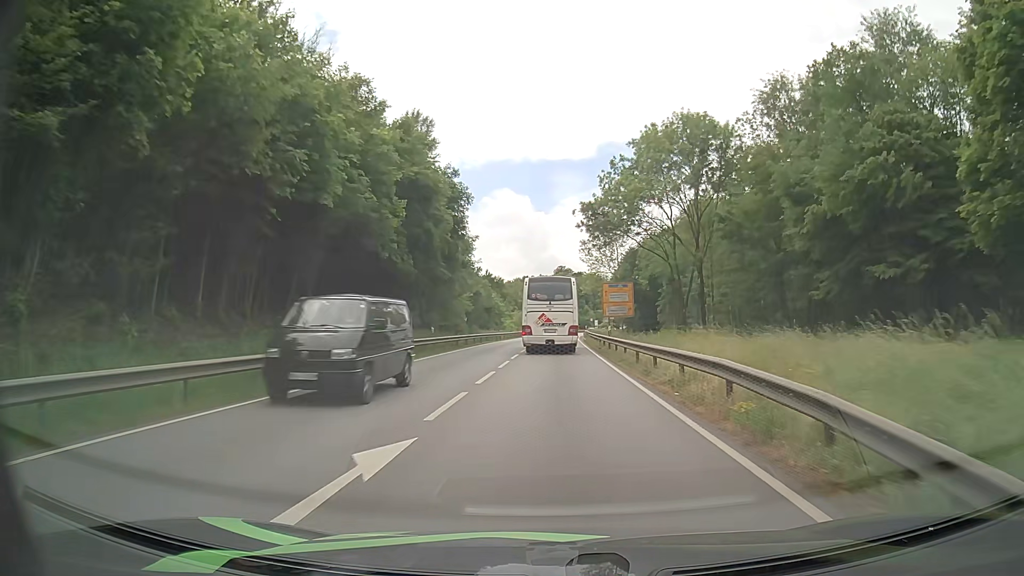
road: primary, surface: asphalt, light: Day
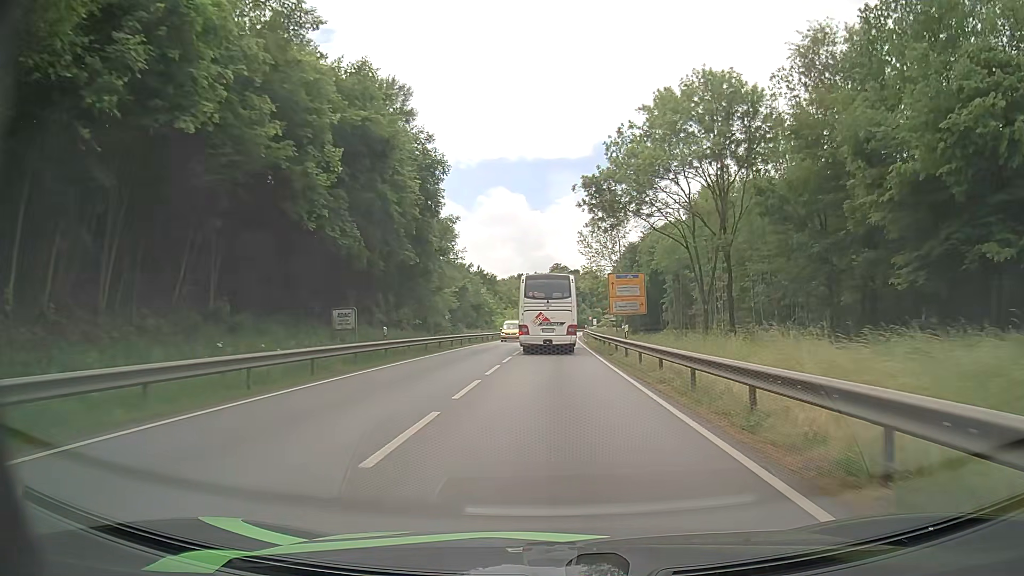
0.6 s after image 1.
(+0.1, +9.4) m; 0°
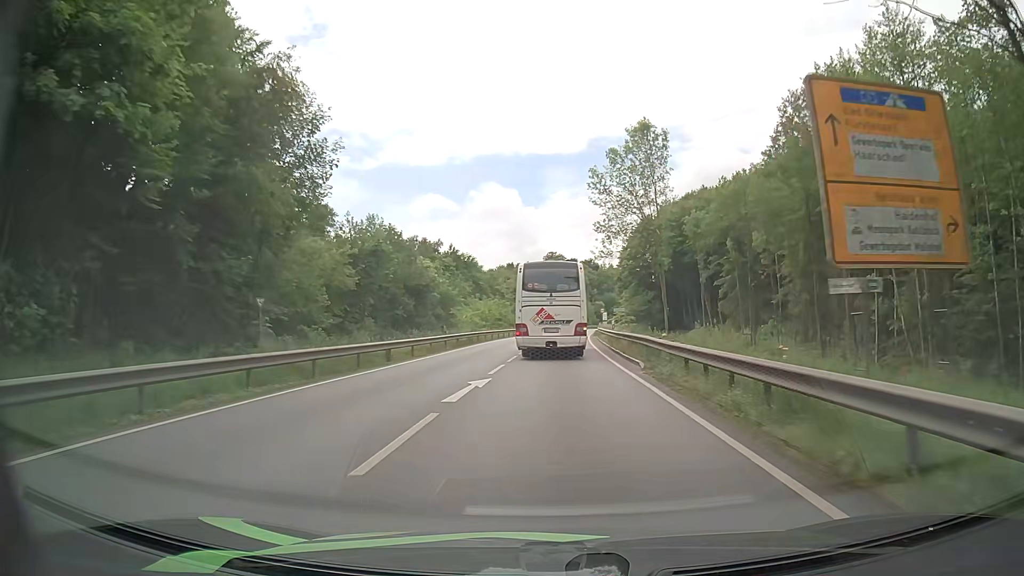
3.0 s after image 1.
(+0.3, +36.3) m; +1°
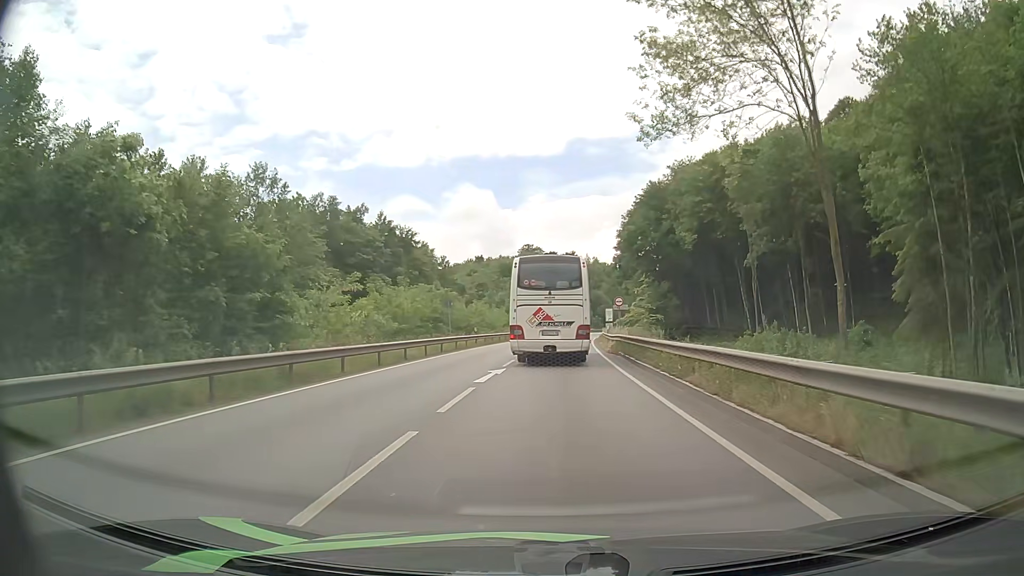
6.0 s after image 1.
(+0.4, +37.3) m; +2°
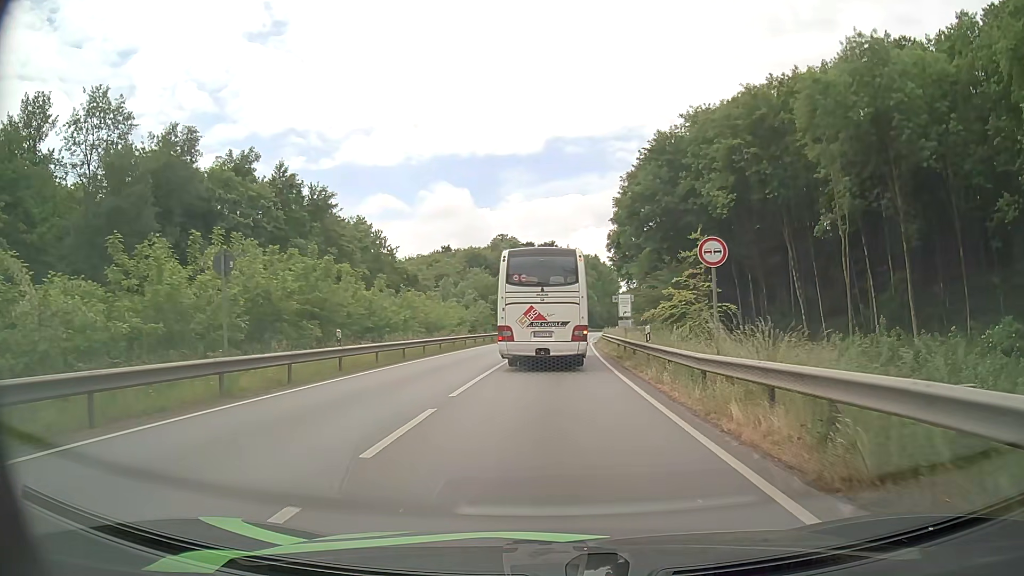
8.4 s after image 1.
(+0.2, +27.4) m; +1°
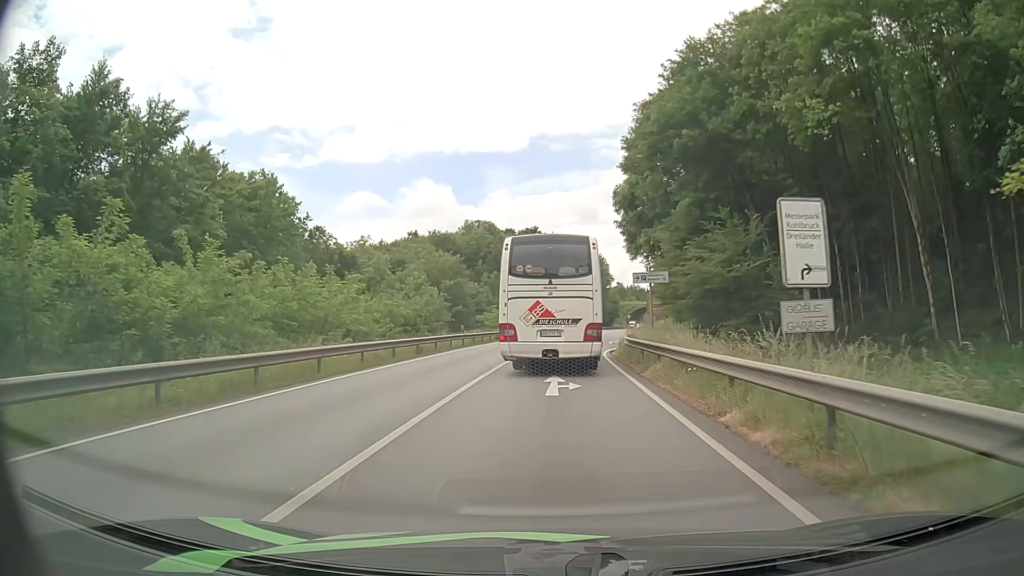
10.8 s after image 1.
(+0.2, +26.0) m; +1°
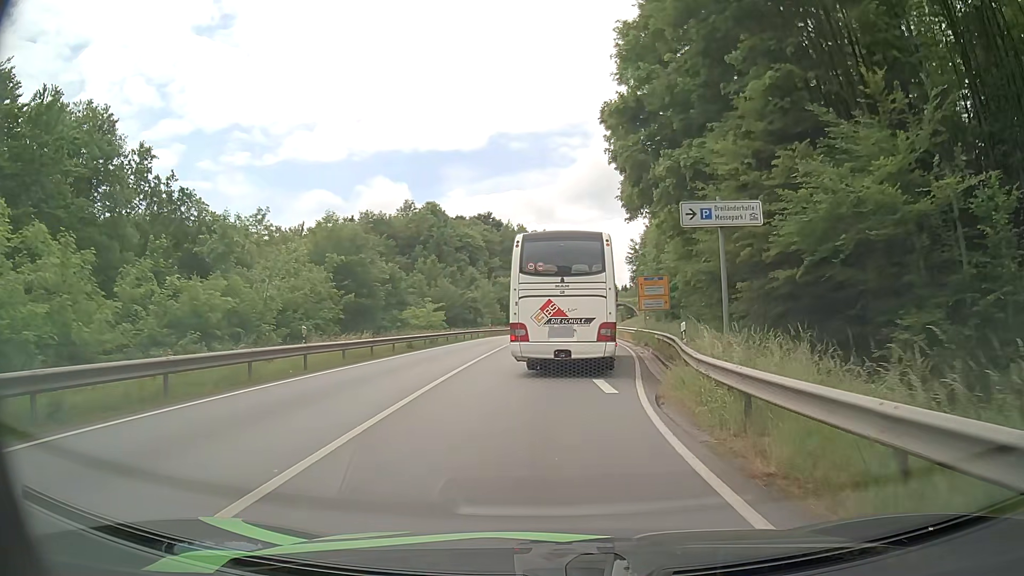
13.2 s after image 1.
(+0.5, +22.4) m; +3°
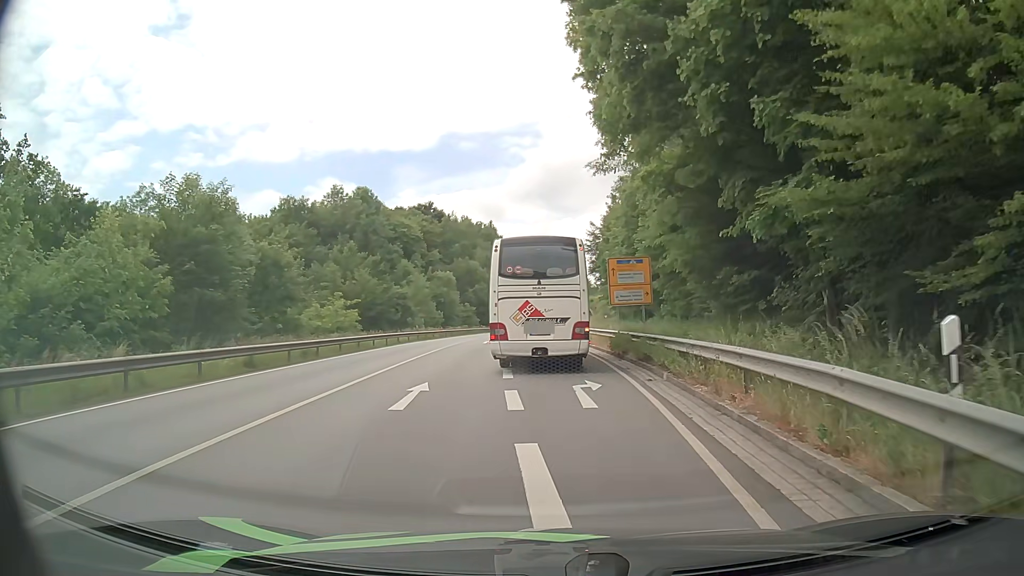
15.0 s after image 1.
(+0.6, +14.4) m; +4°
(0, +10) (0, +20) (0, +30) (0, +40) (0, +50) (0, +60) (0, +70) (0, +80) (0, +90) (+3, +99) m
